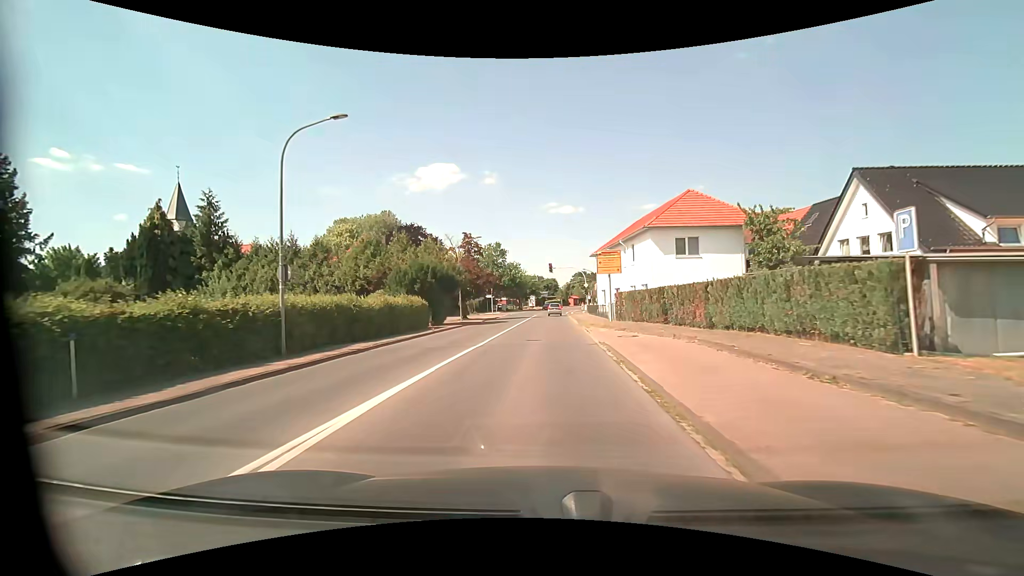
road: tertiary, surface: asphalt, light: Day
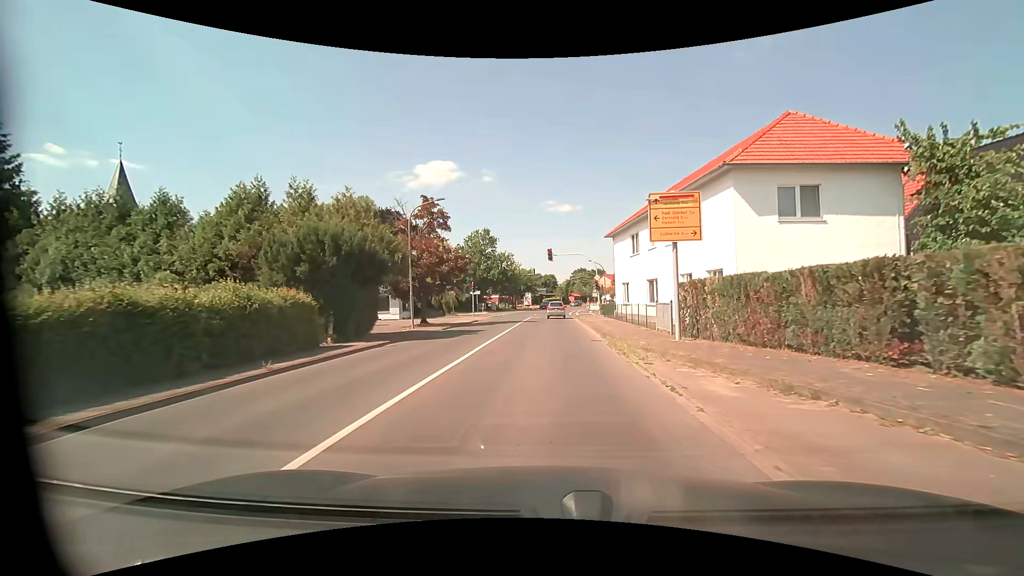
(+0.1, +15.9) m; +1°
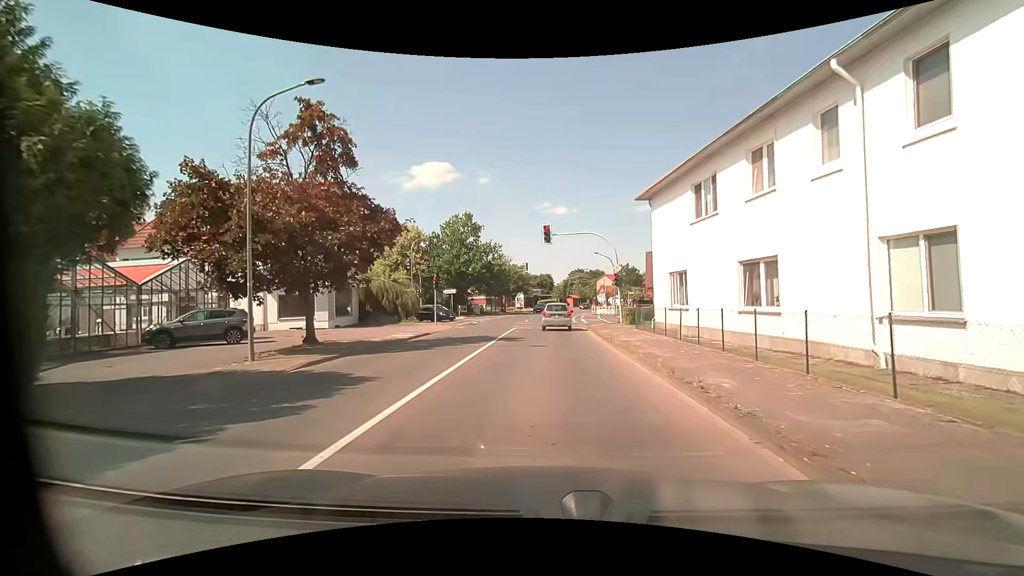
(-0.2, +15.6) m; 0°
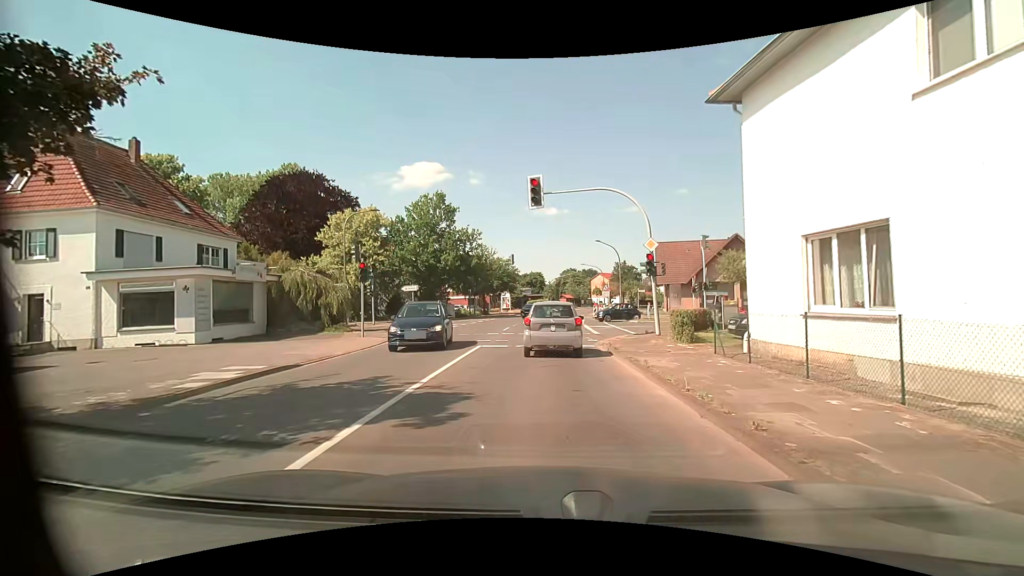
(0.0, +12.5) m; -1°
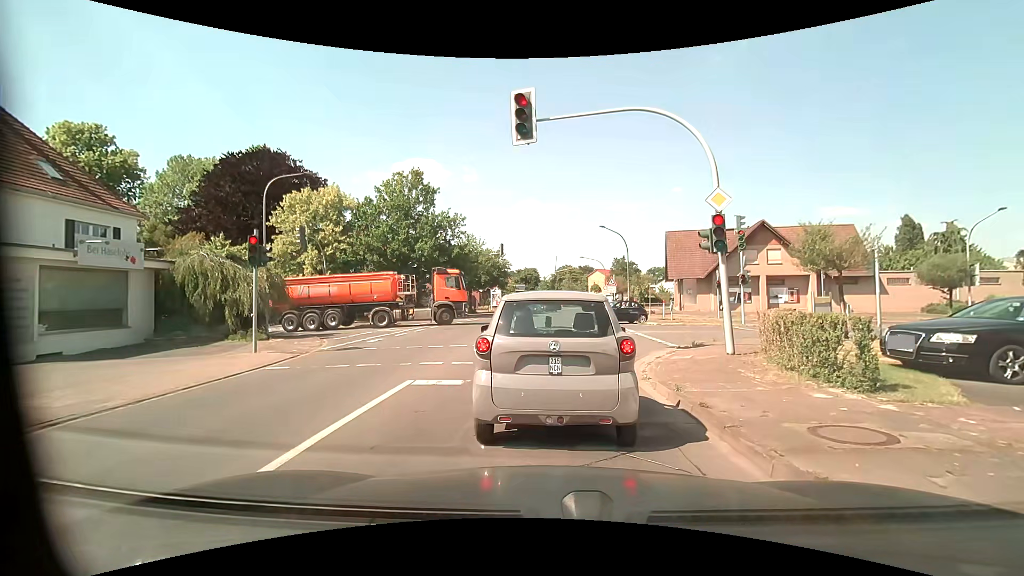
(+0.2, +7.9) m; +1°
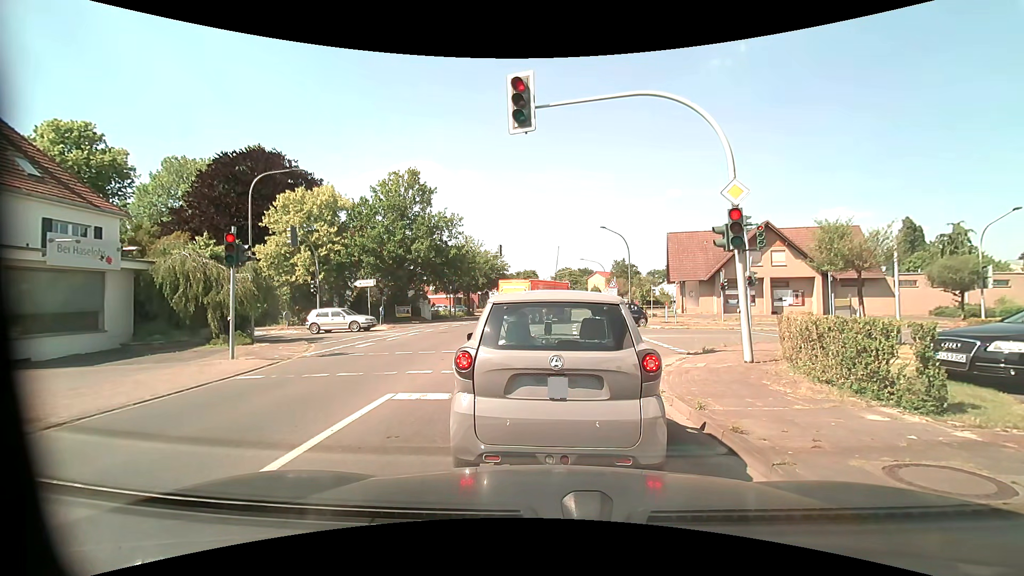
(0.0, +1.0) m; 0°
